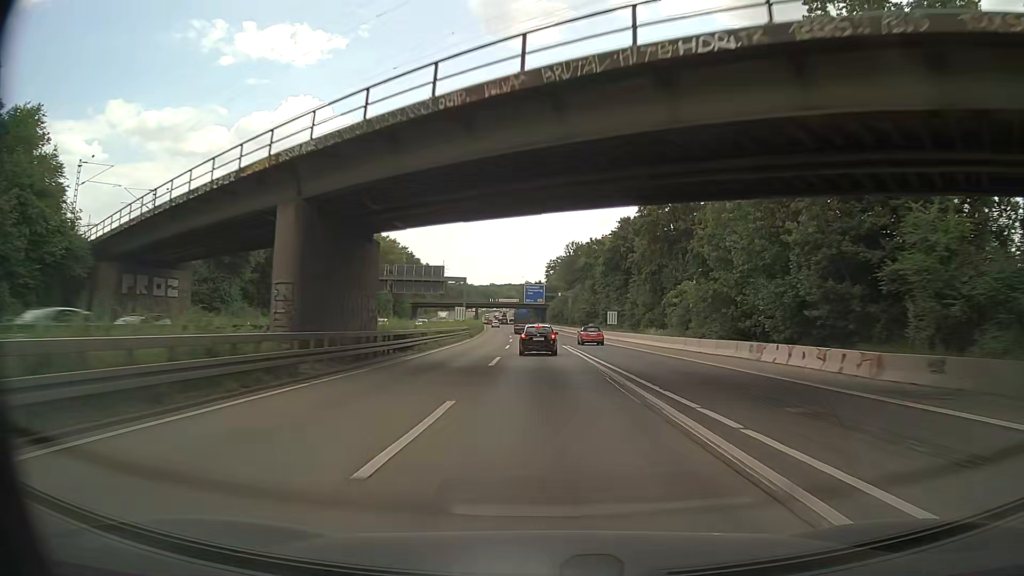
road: motorway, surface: asphalt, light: Day
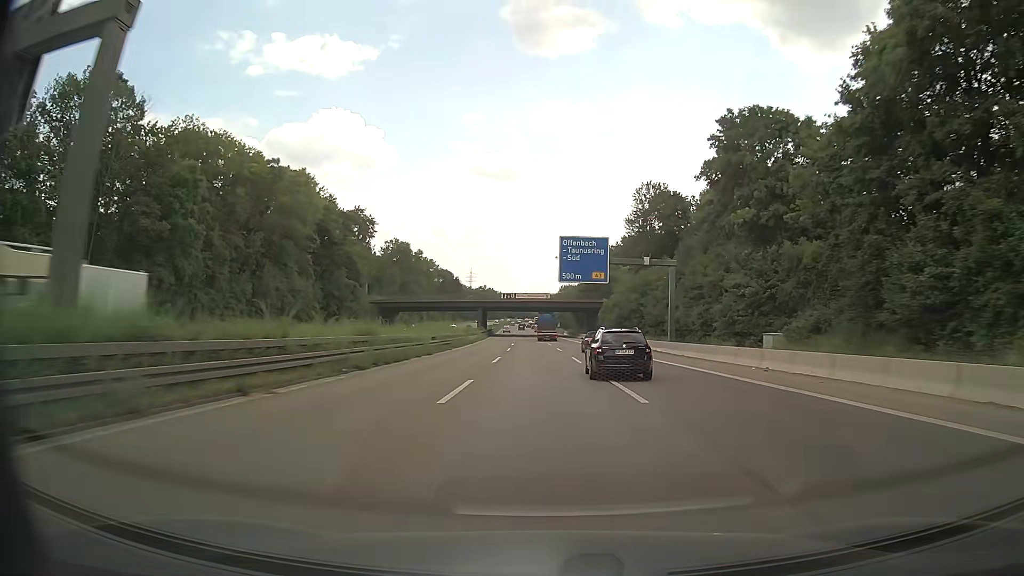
(-1.9, +82.8) m; -3°
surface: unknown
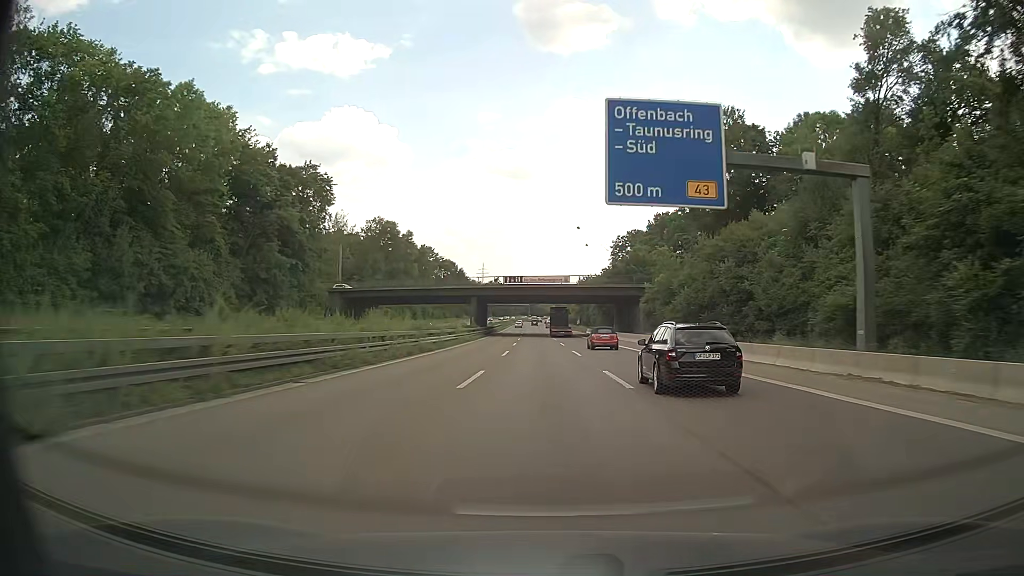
(-0.1, +33.1) m; -1°
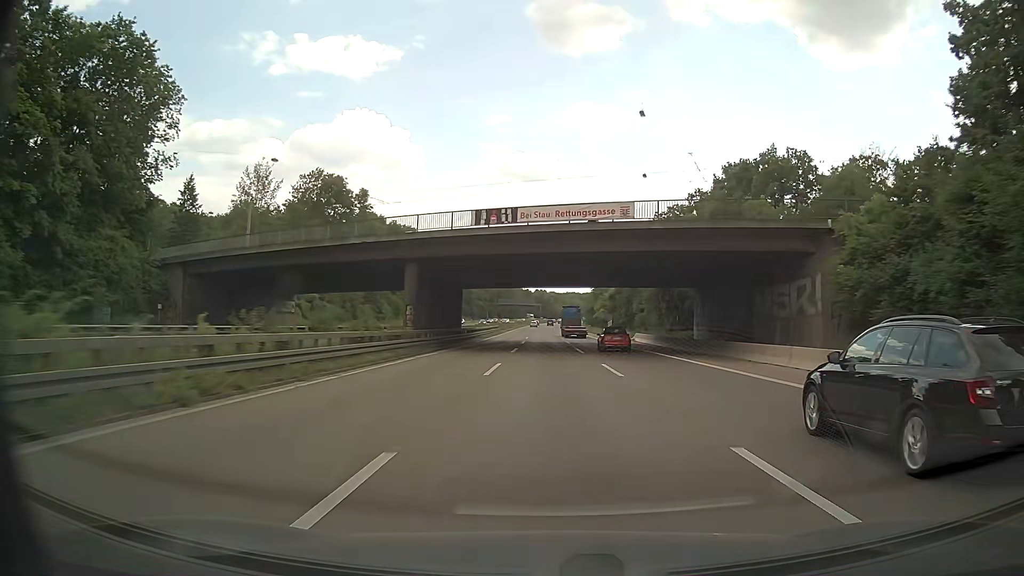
(-0.7, +49.9) m; -1°
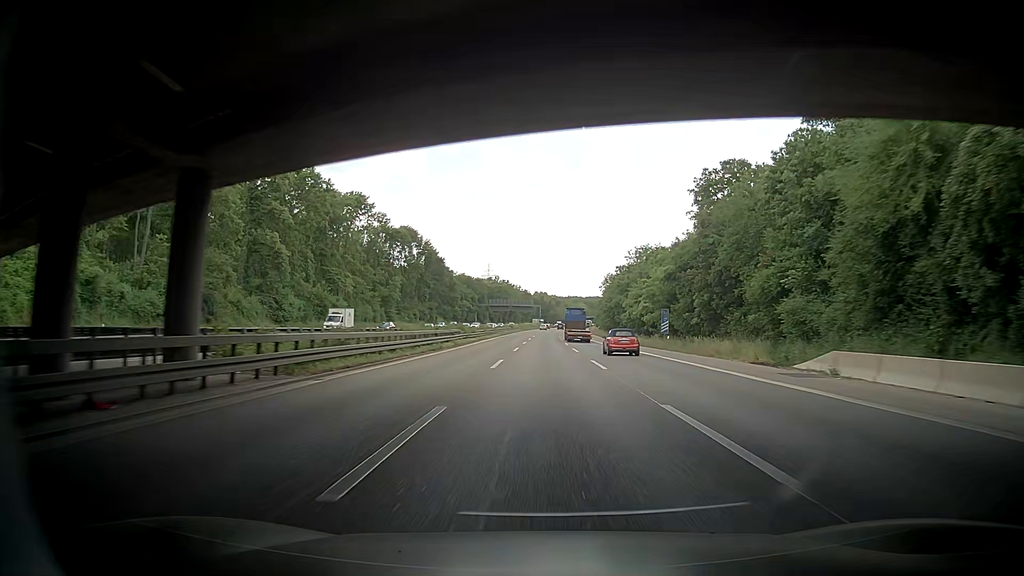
(+0.2, +49.7) m; +2°
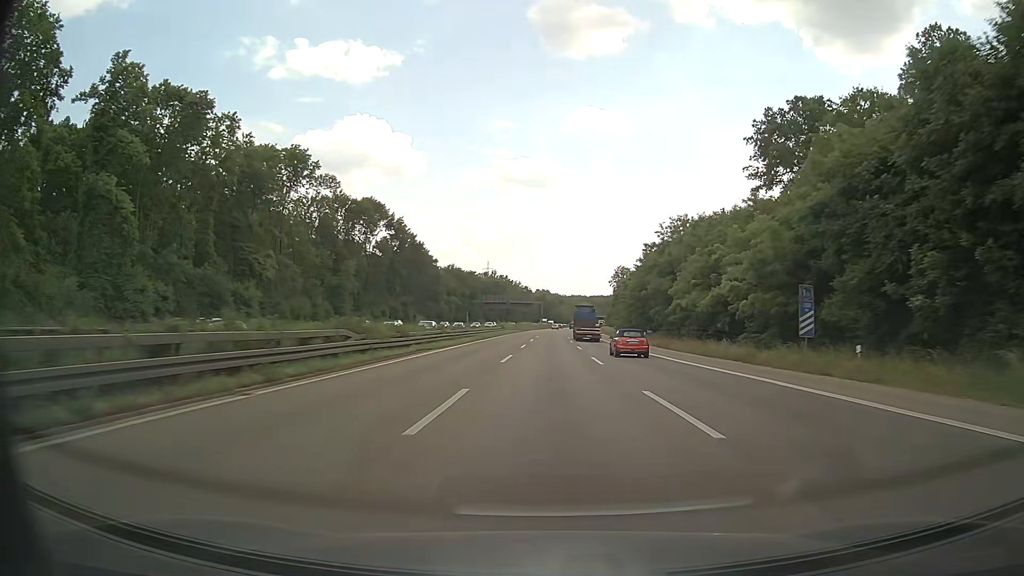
(-0.8, +33.1) m; -2°
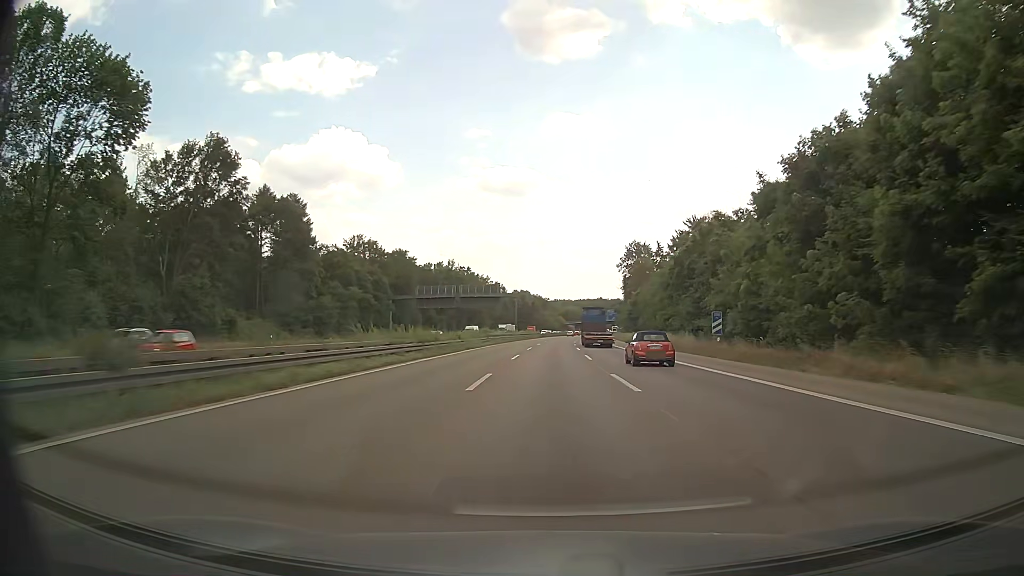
(+0.9, +82.6) m; +2°
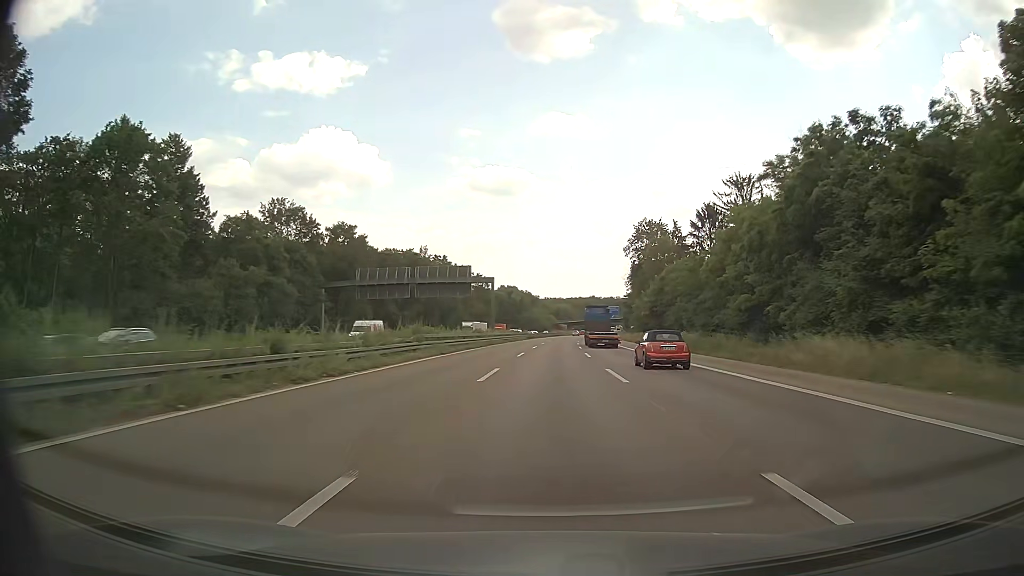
(+0.1, +33.1) m; +1°
(0, +10) (0, +20) (0, +30) (0, +40) (+1, +50) (+1, +60) (+1, +70) (+2, +80) (+2, +90) (+3, +100) m
